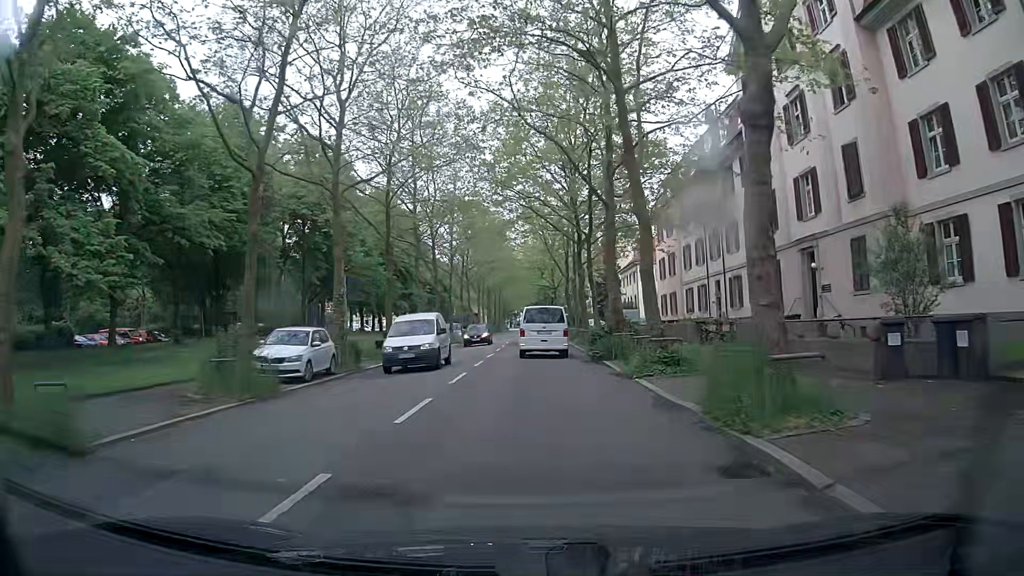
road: secondary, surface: asphalt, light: Day
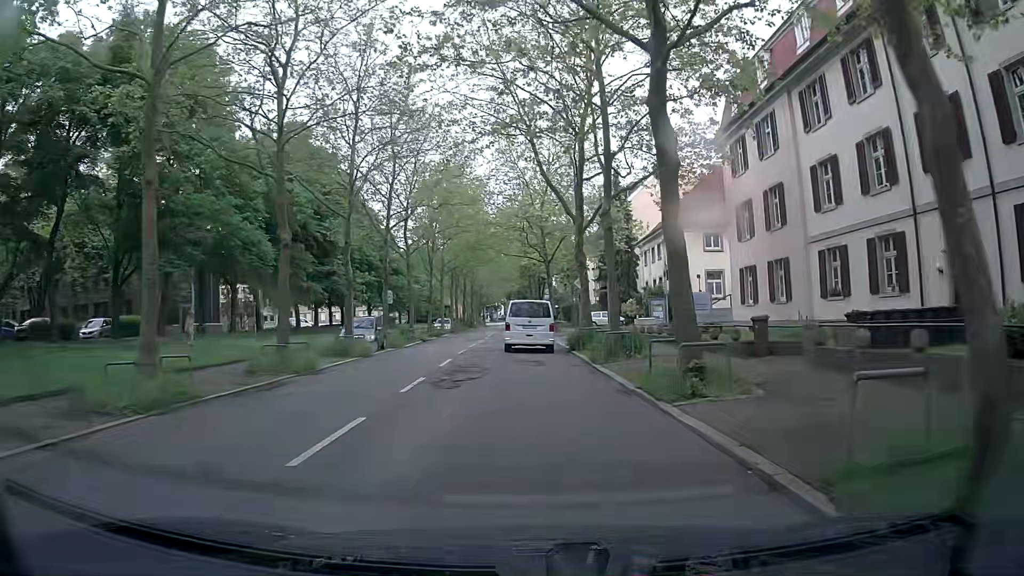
(+0.2, +27.4) m; +3°
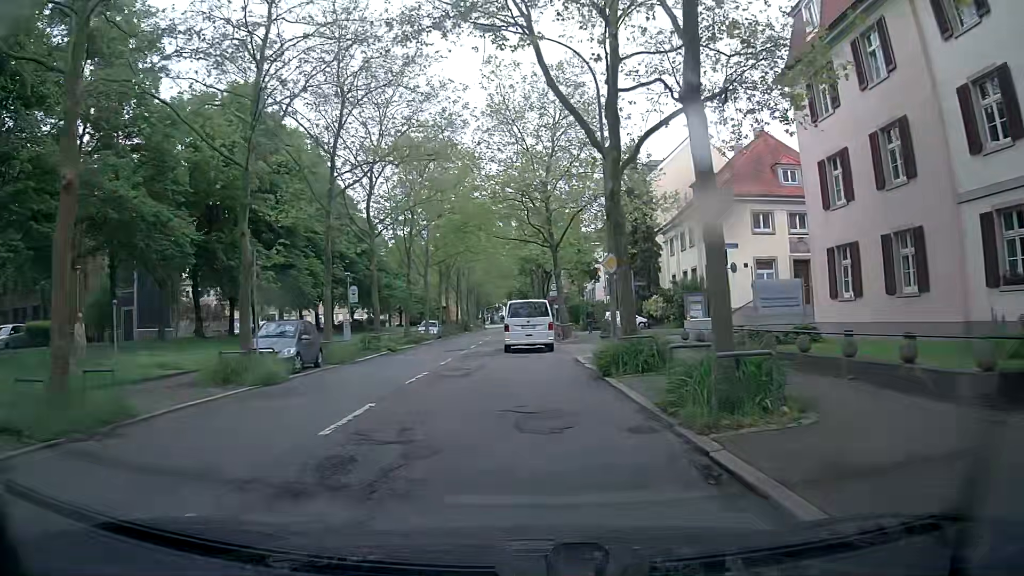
(0.0, +10.7) m; 0°
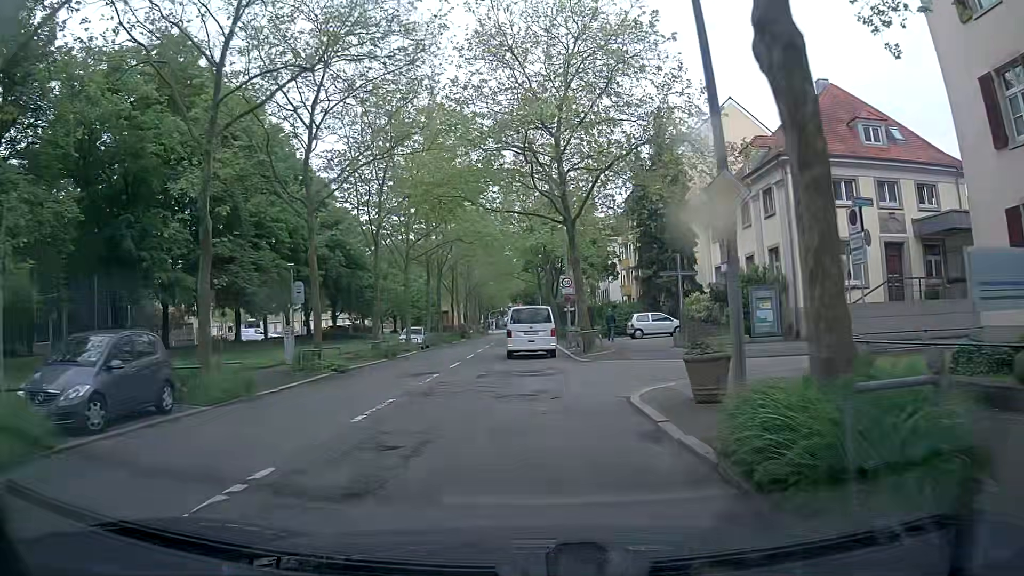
(-0.2, +10.5) m; -1°
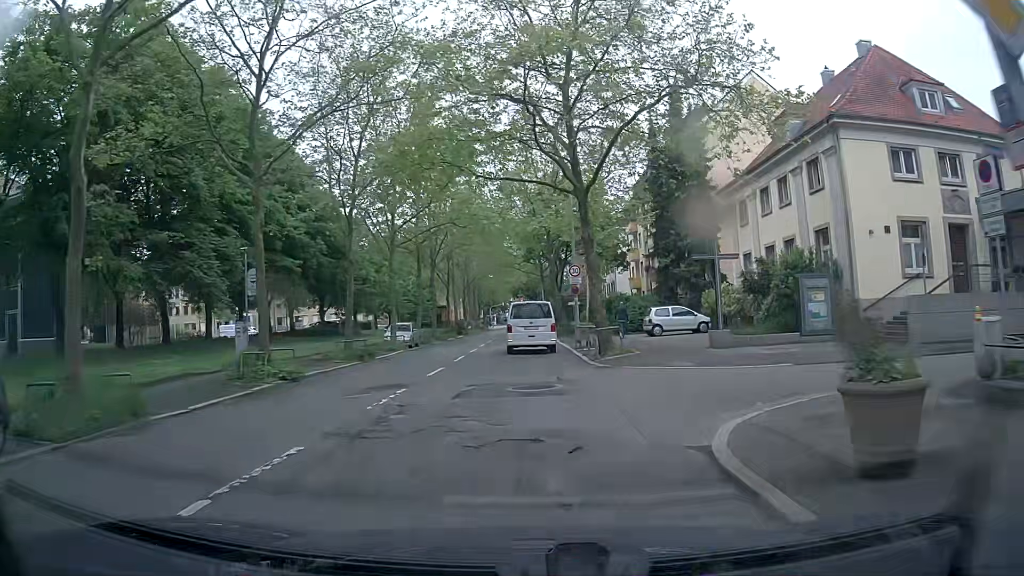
(-0.1, +5.2) m; 0°
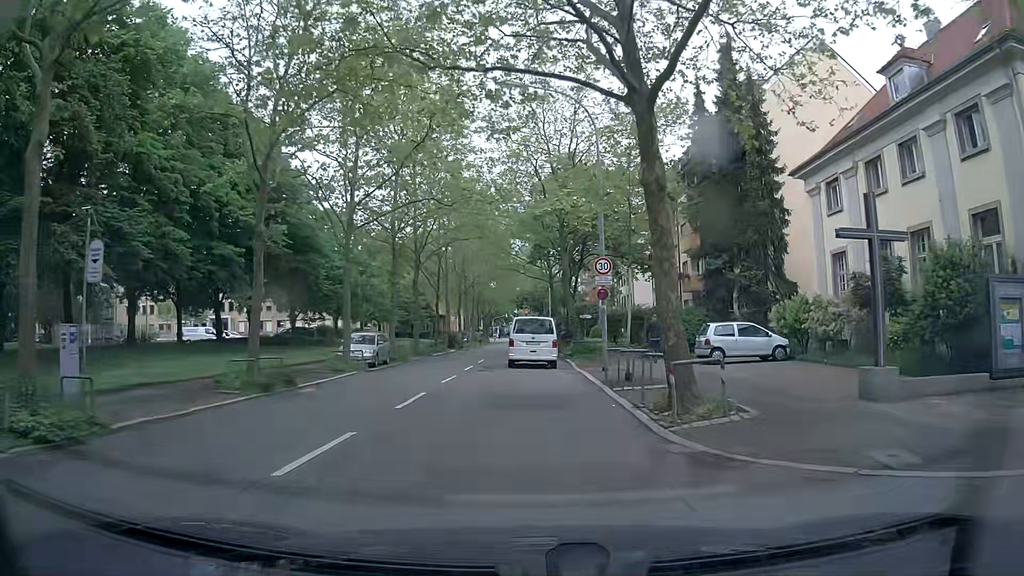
(-0.1, +10.2) m; -1°
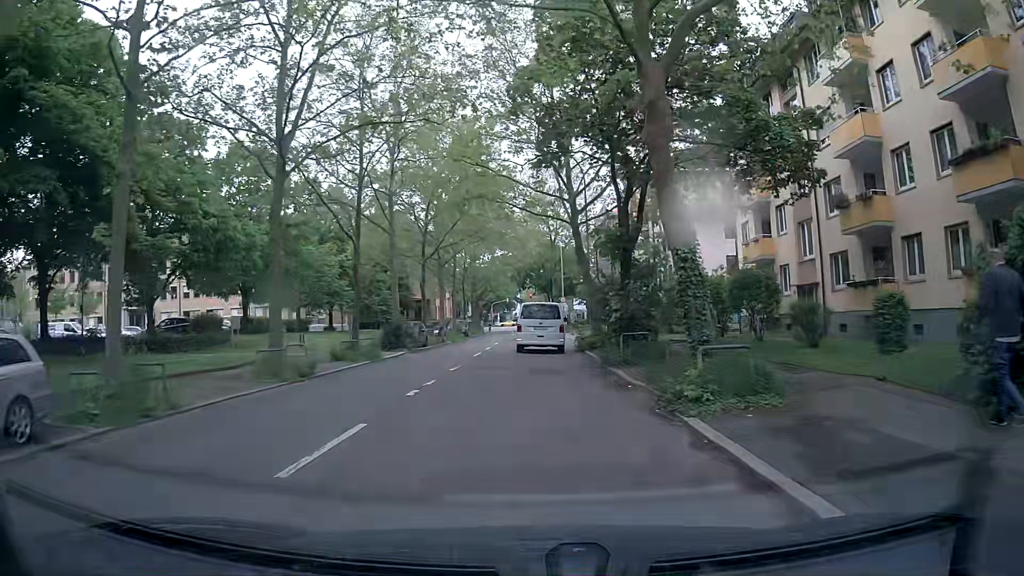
(+0.1, +24.9) m; +1°
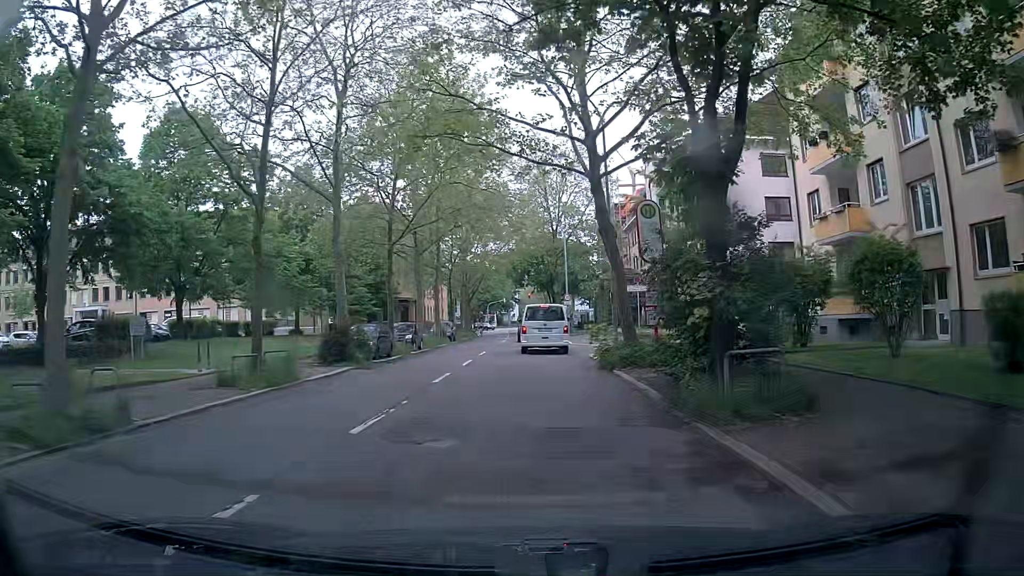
(-0.2, +9.7) m; -1°
